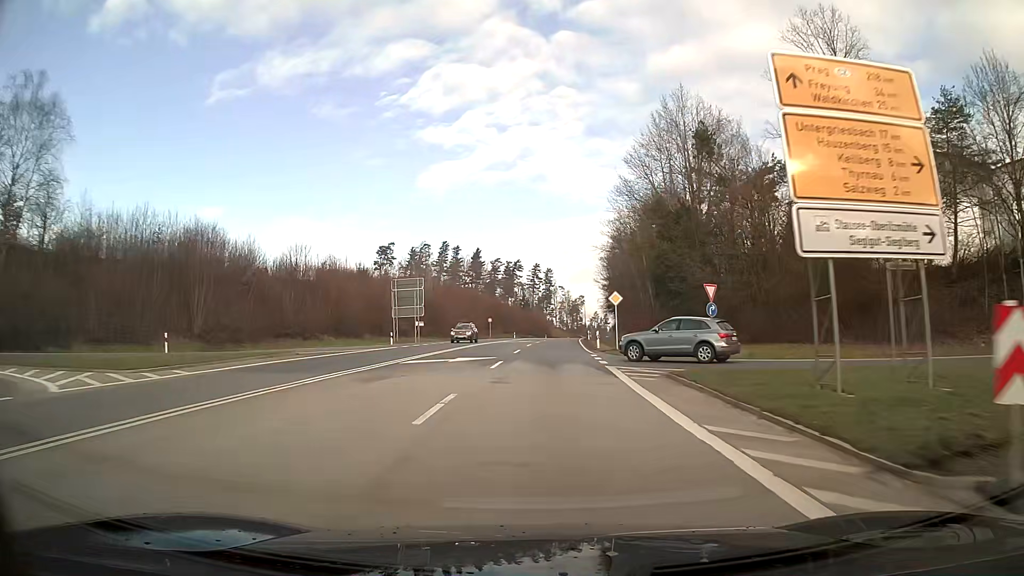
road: primary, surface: asphalt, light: Day
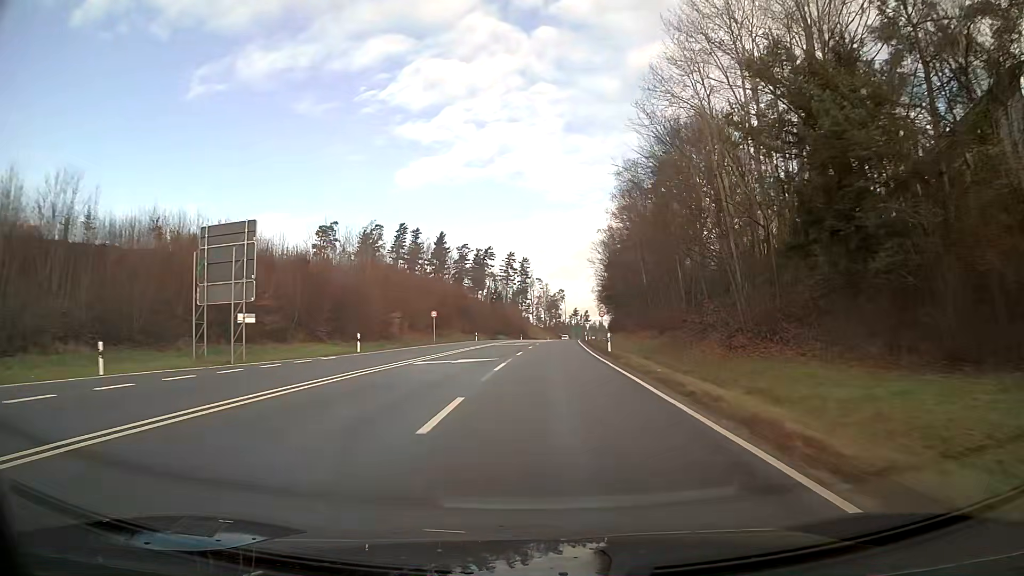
(+0.6, +37.1) m; +2°
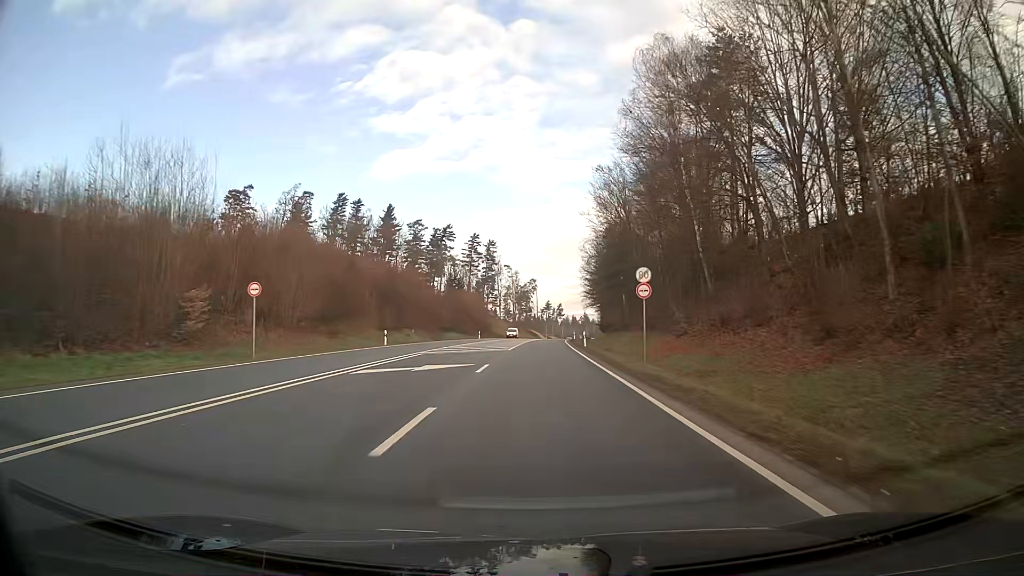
(+0.7, +37.5) m; +2°
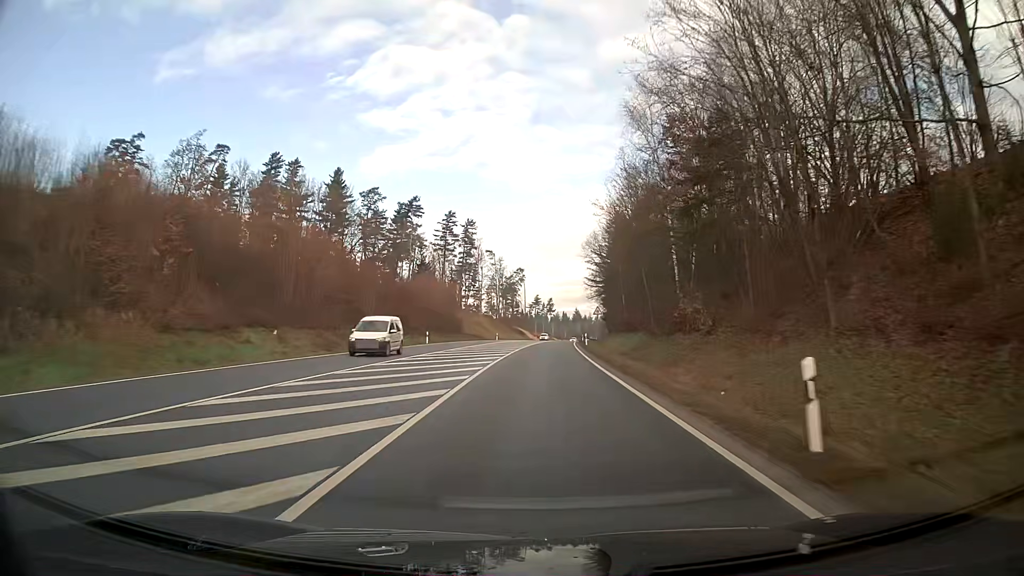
(+0.5, +38.5) m; +1°
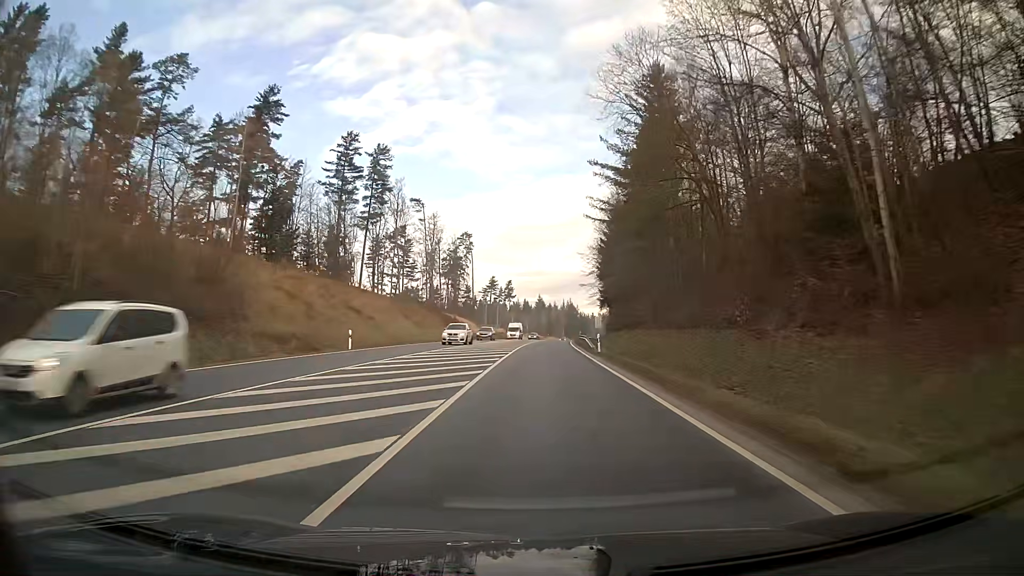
(+2.1, +71.2) m; +3°
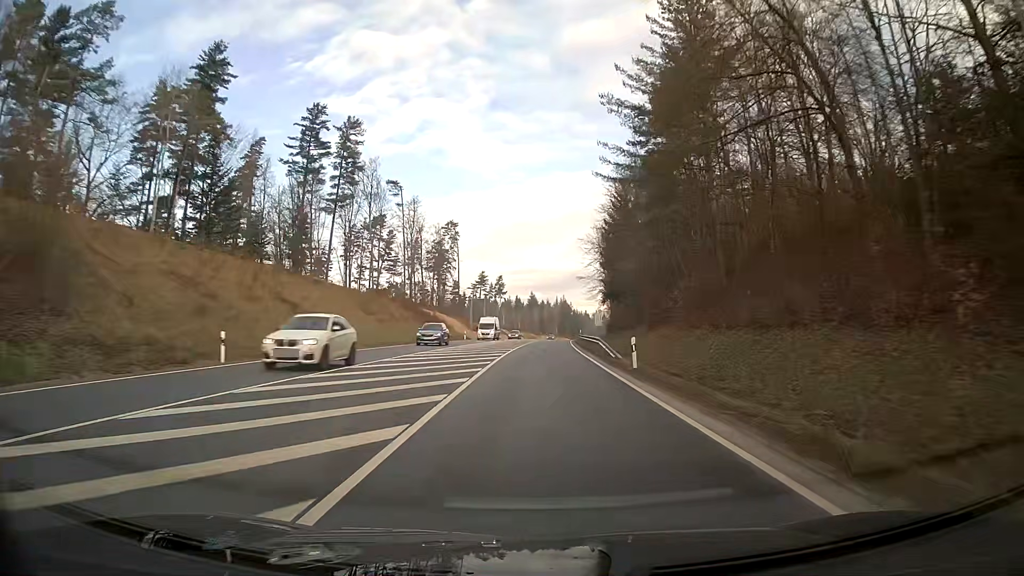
(+0.1, +15.3) m; +1°
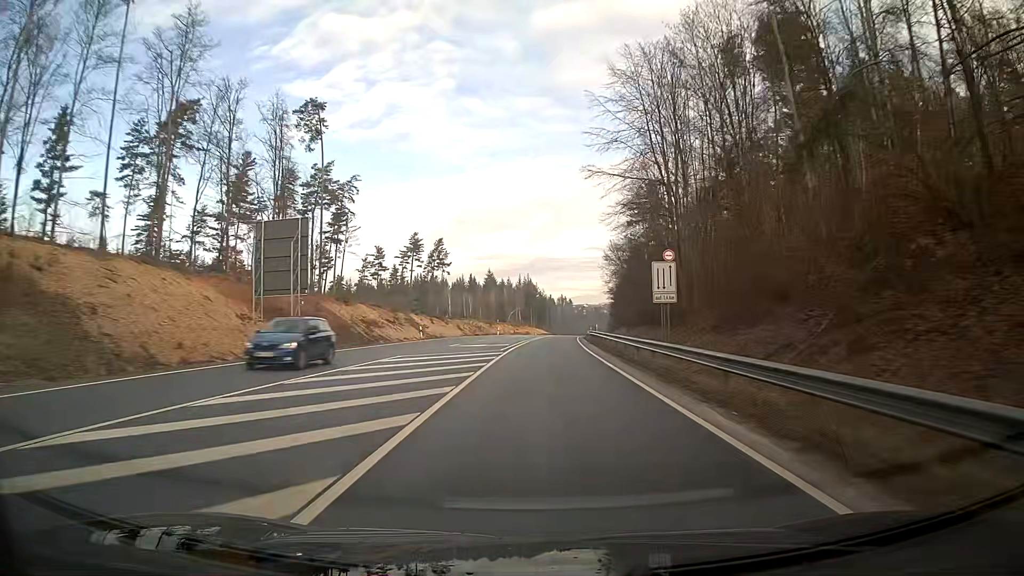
(+2.0, +80.1) m; +3°
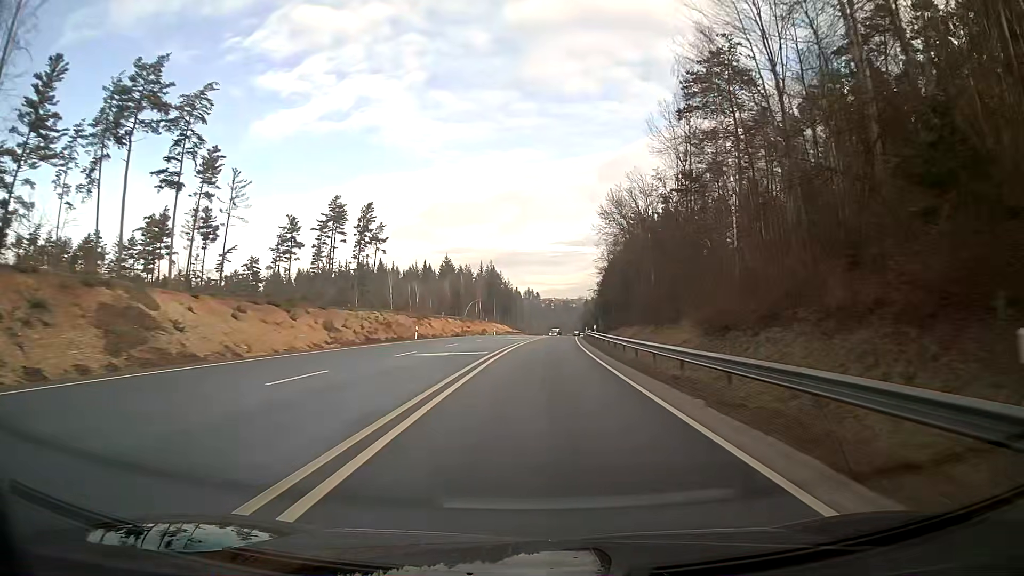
(+1.2, +48.3) m; +3°
